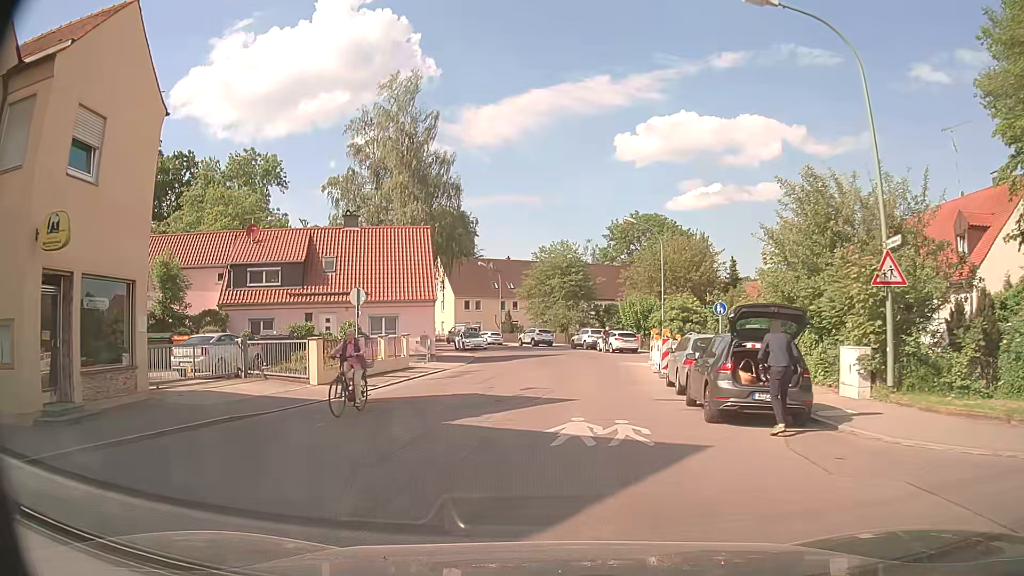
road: tertiary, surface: asphalt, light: Day
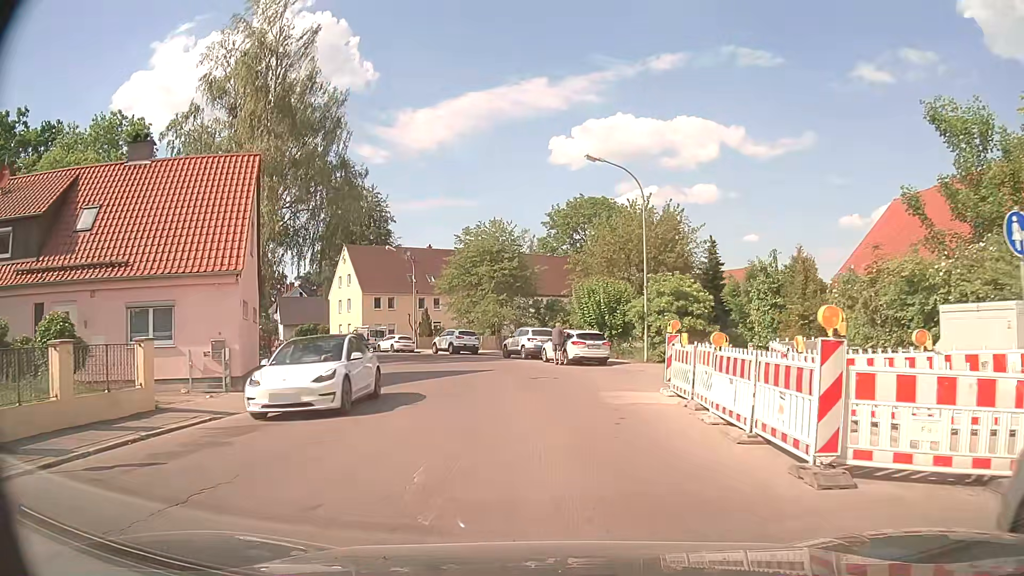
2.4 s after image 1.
(+0.7, +16.5) m; +5°
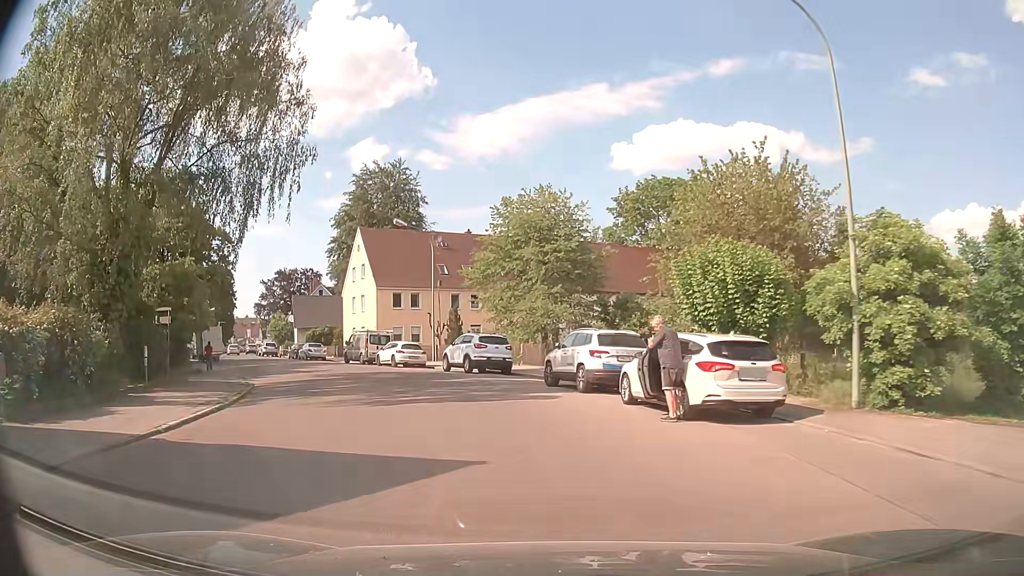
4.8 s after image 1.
(-0.1, +16.6) m; -4°
(-1, +10) (-3, +20) (-7, +29) (-12, +37) (-18, +46) (-23, +54) (-29, +62) (-34, +71) (-40, +79) (-45, +88) m
